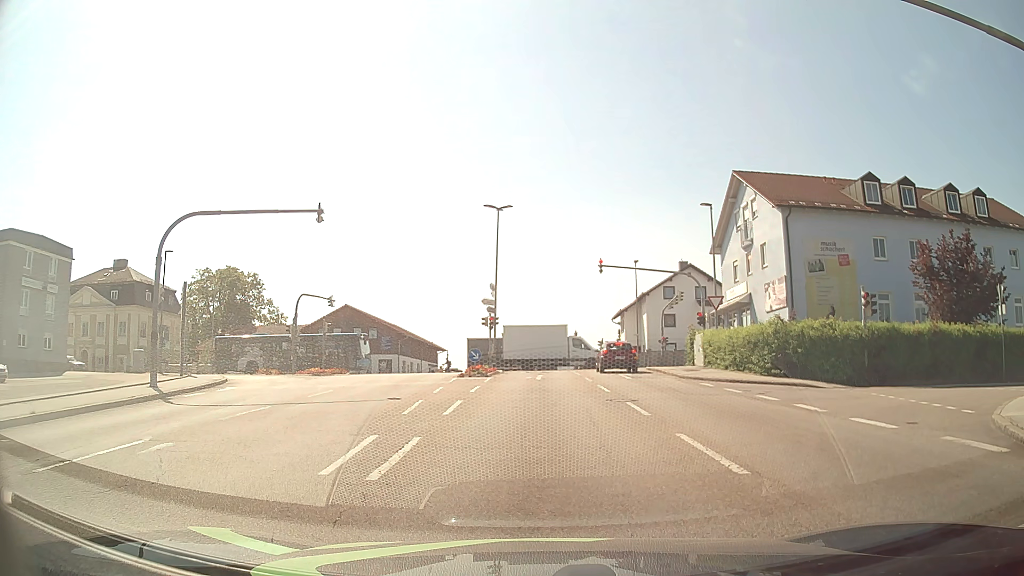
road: tertiary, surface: asphalt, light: Day
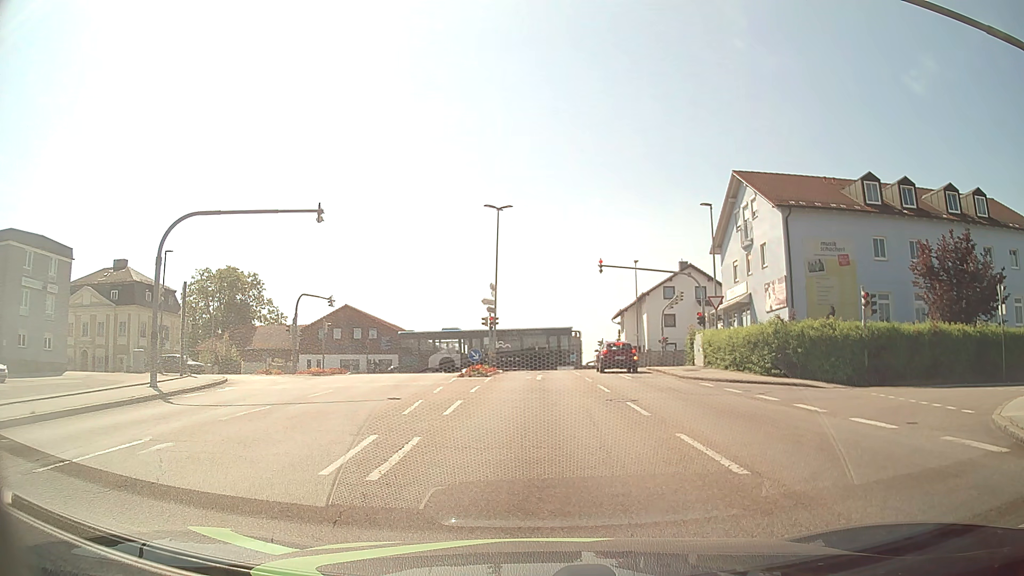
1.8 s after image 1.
(0.0, 0.0) m; 0°
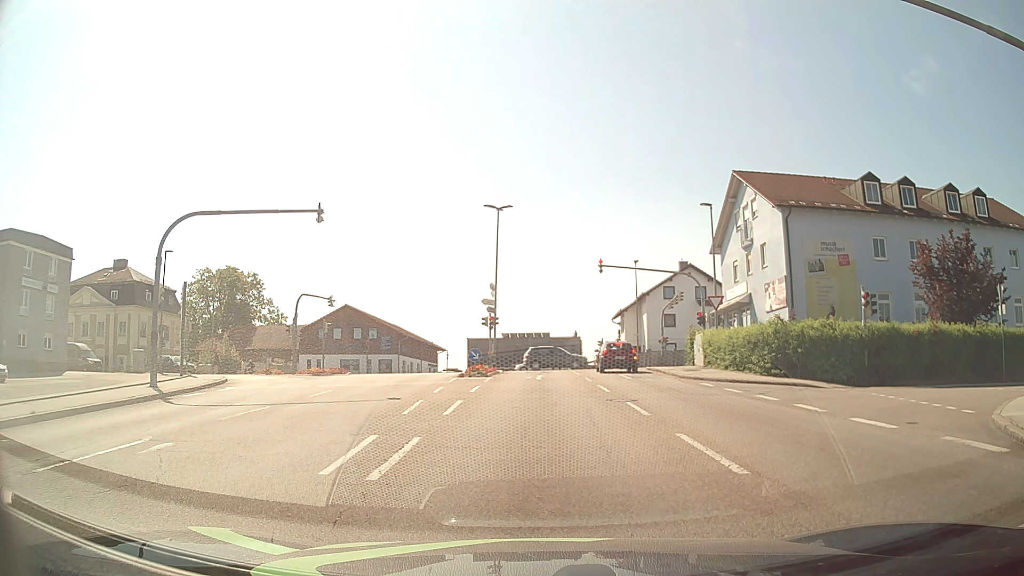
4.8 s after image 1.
(0.0, 0.0) m; 0°
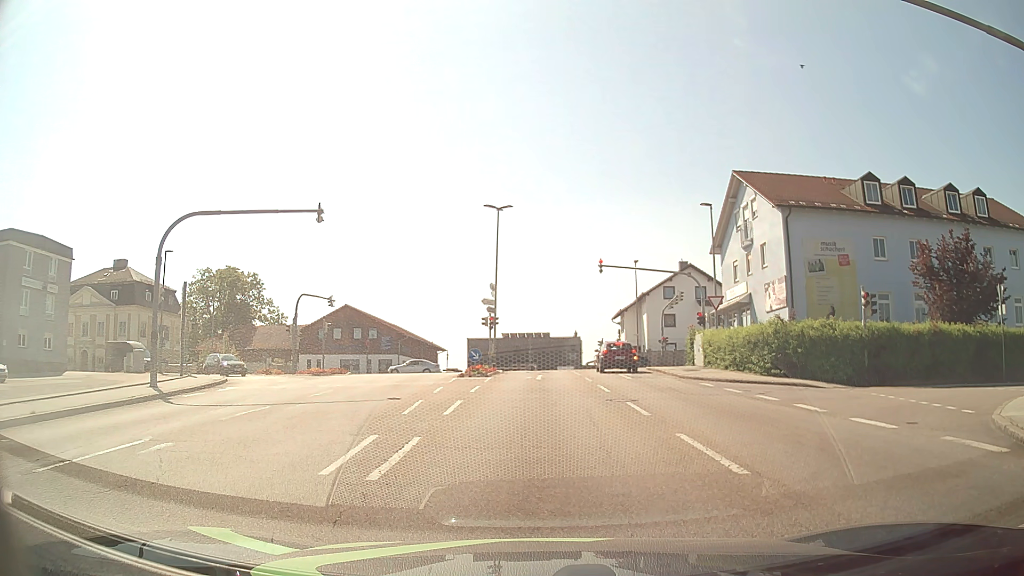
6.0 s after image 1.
(0.0, 0.0) m; 0°
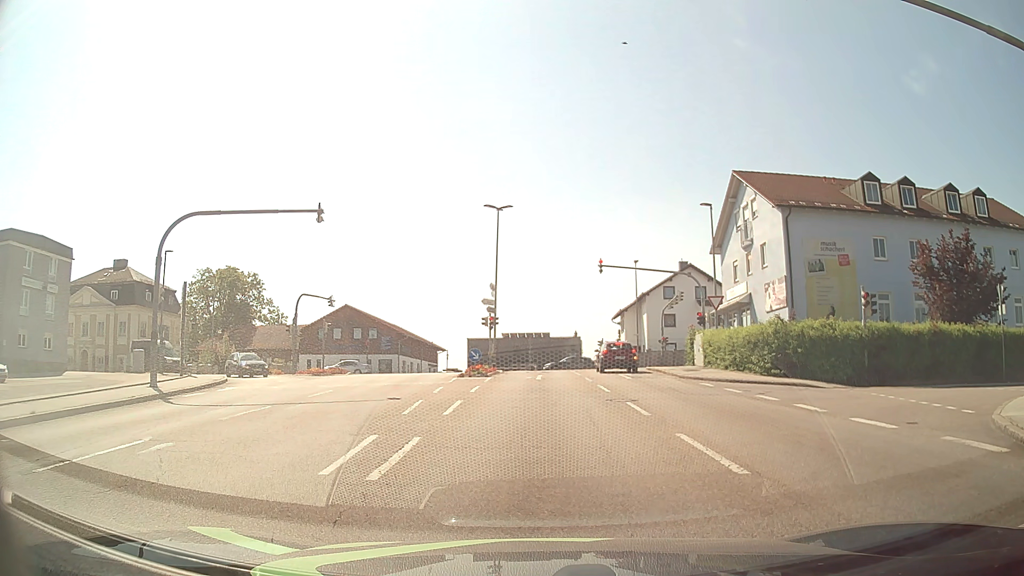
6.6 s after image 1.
(0.0, 0.0) m; 0°
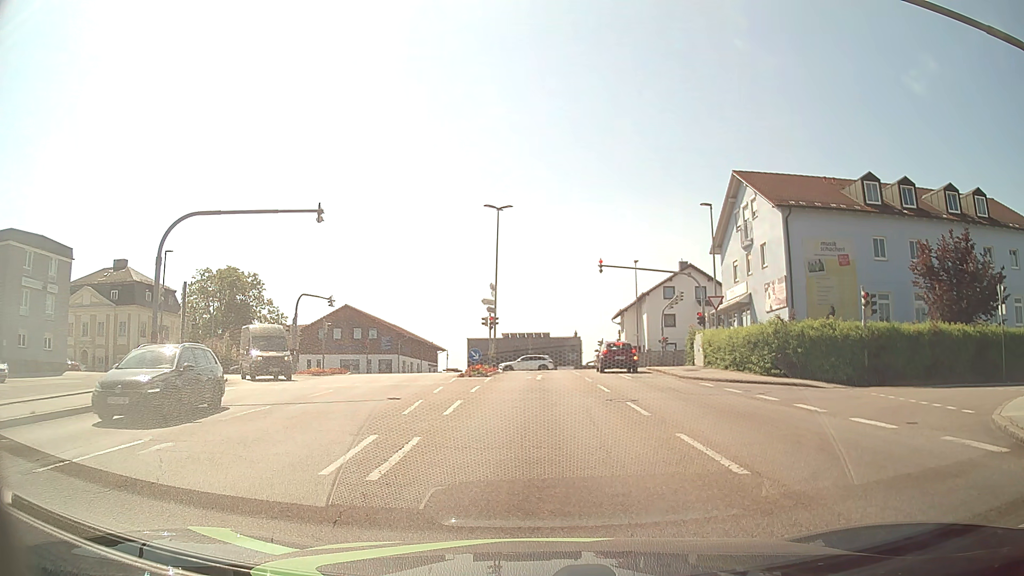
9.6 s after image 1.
(0.0, 0.0) m; 0°
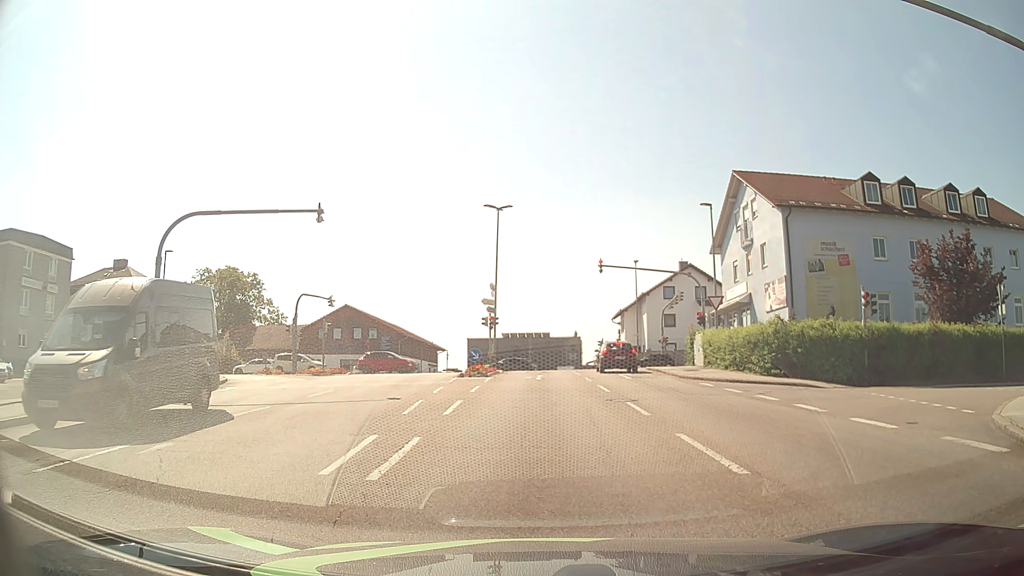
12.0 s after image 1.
(0.0, 0.0) m; 0°
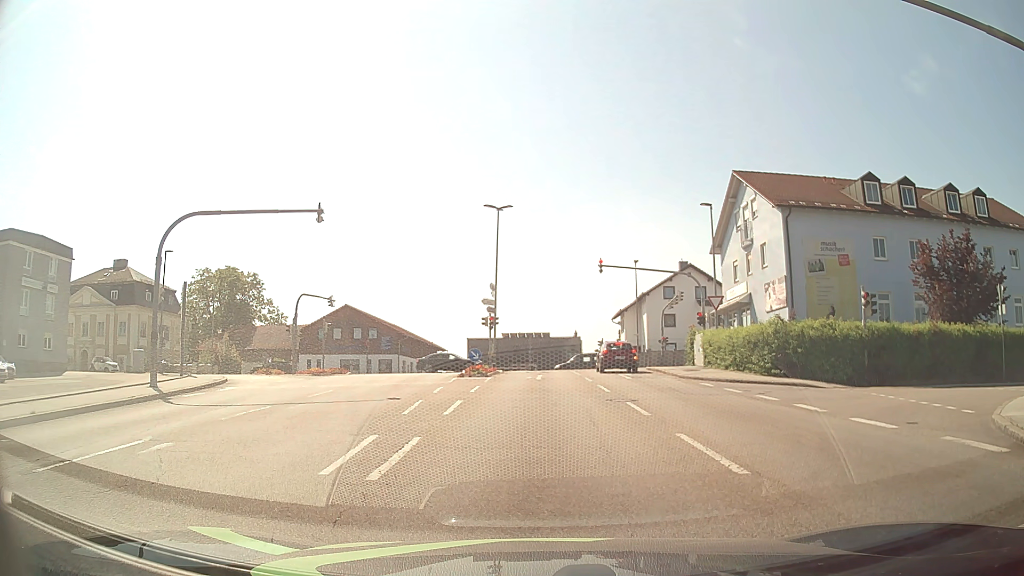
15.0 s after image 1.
(0.0, 0.0) m; 0°
